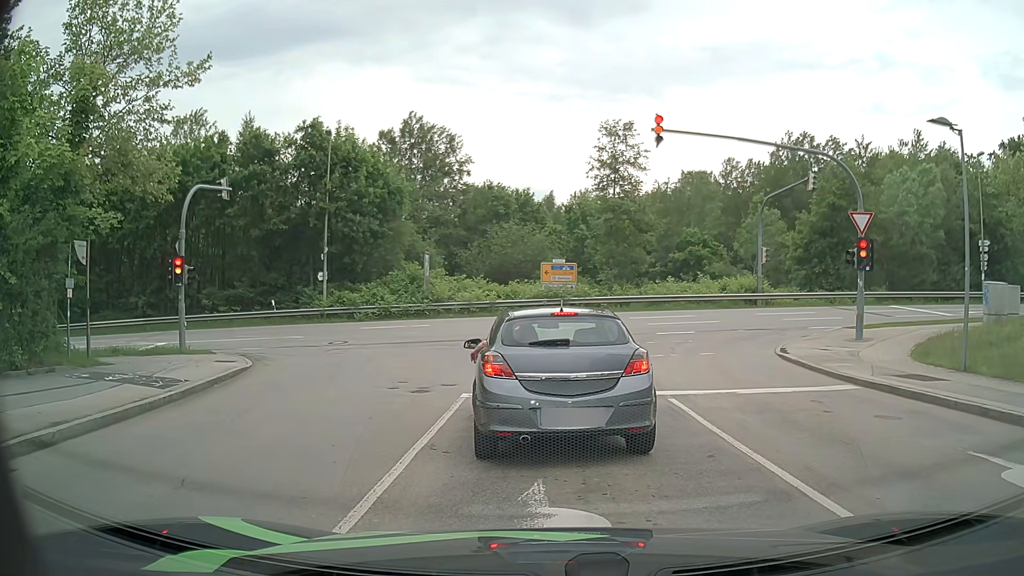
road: residential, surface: asphalt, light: Day
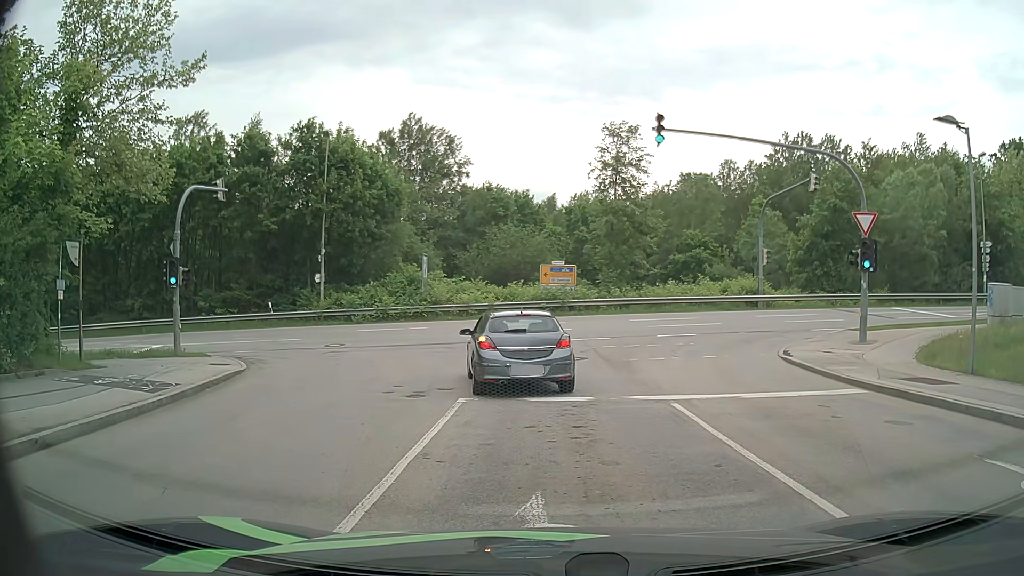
(0.0, +0.4) m; 0°
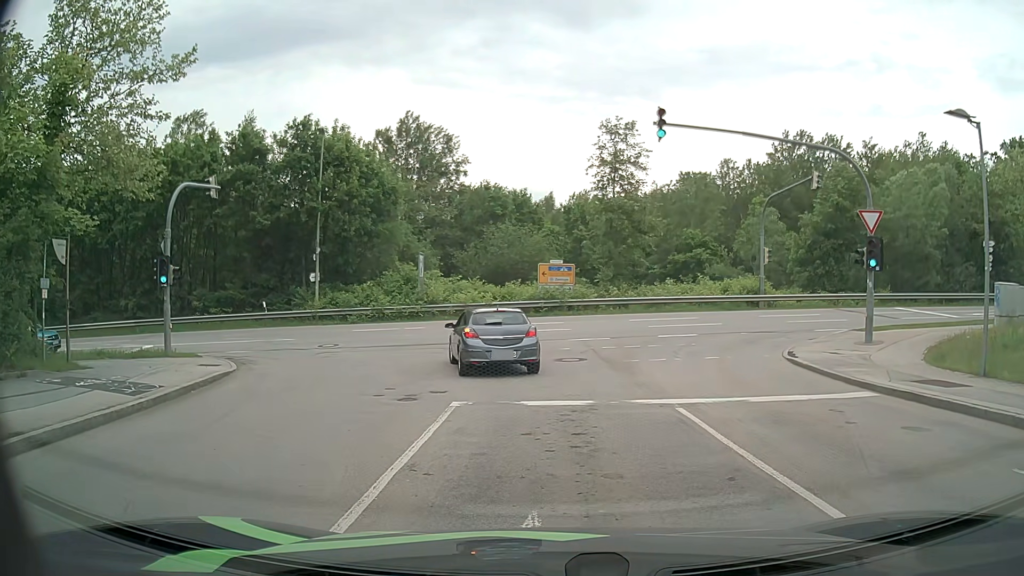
(0.0, +0.6) m; 0°
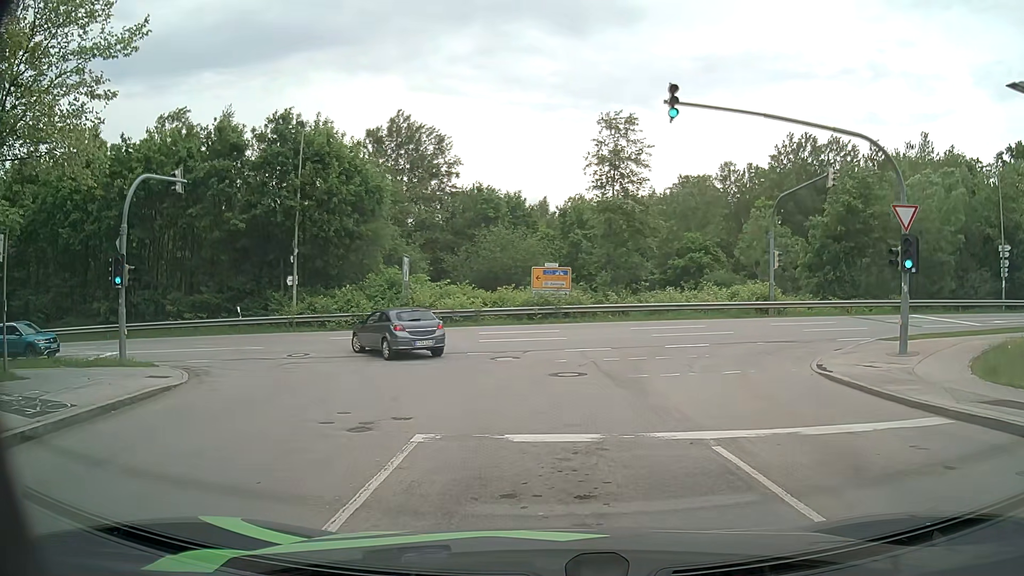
(0.0, +2.7) m; 0°
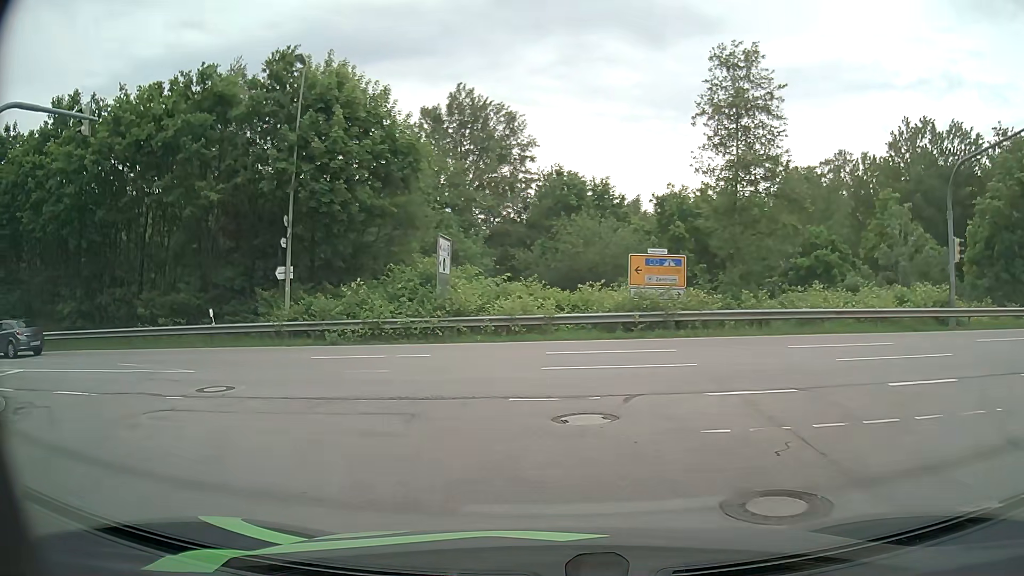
(-0.2, +10.5) m; -6°
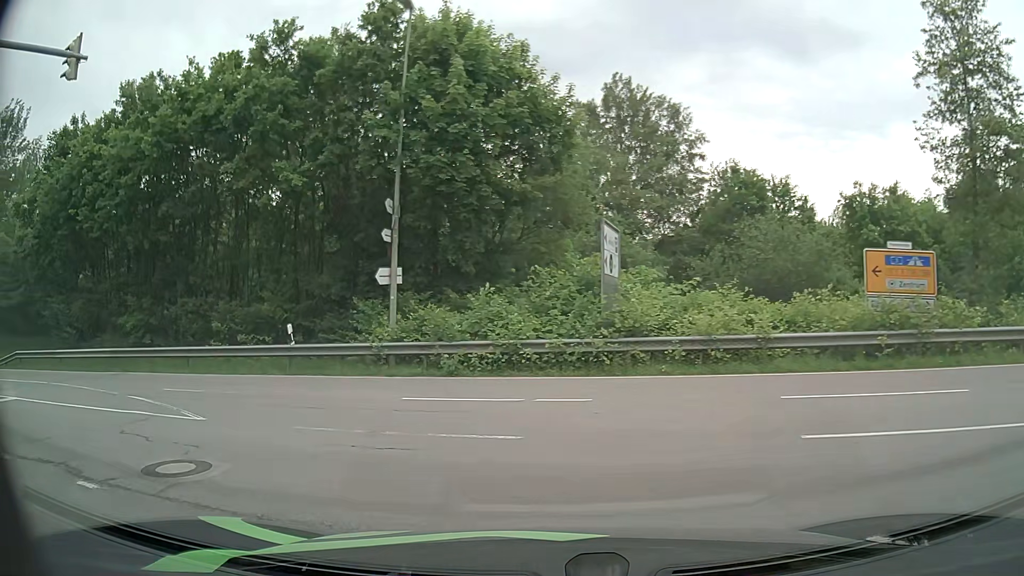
(-0.8, +6.4) m; -15°
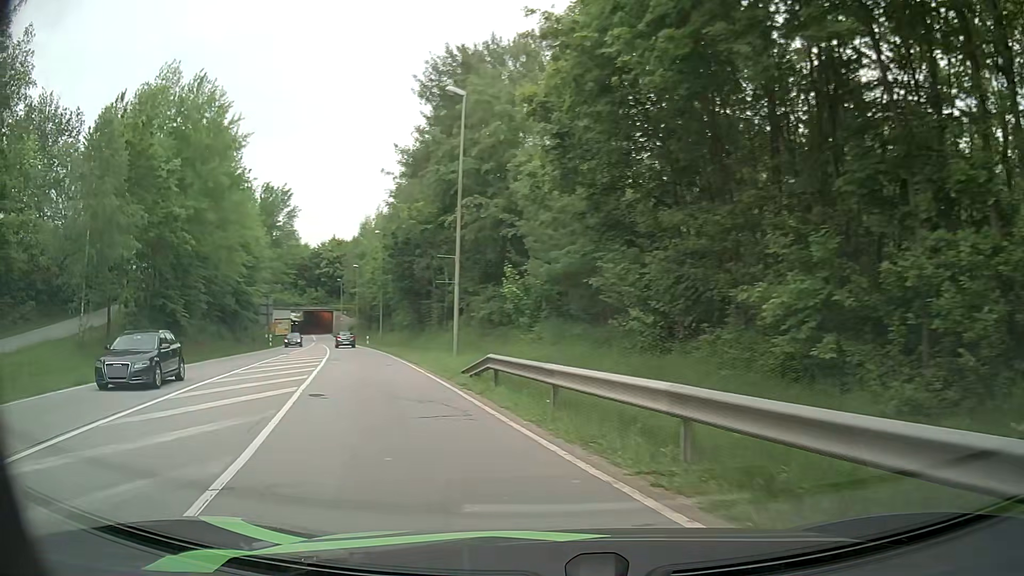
(-8.3, +15.5) m; -59°
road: secondary
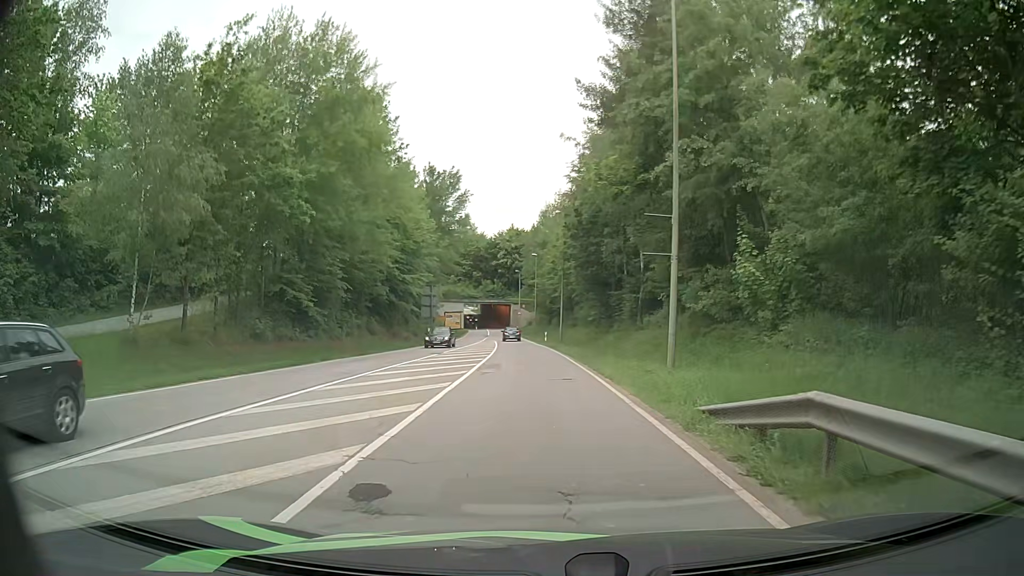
(-1.5, +8.6) m; -15°
(0, +10) (0, +20) (-1, +30) (-2, +40) (-3, +50) (-3, +60) (-4, +70) (-5, +80) (-6, +90) (-7, +100) m
